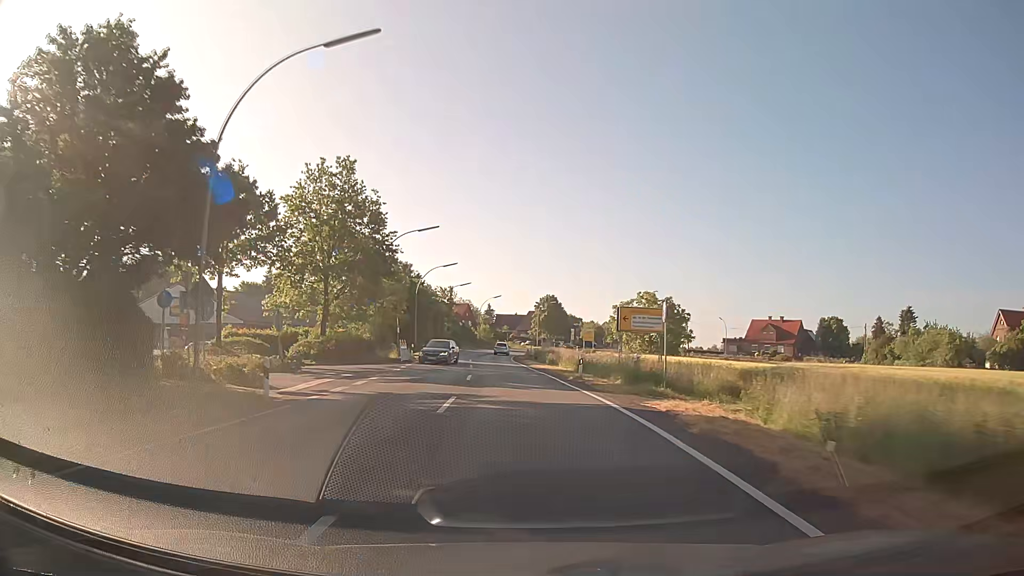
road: secondary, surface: asphalt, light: Day
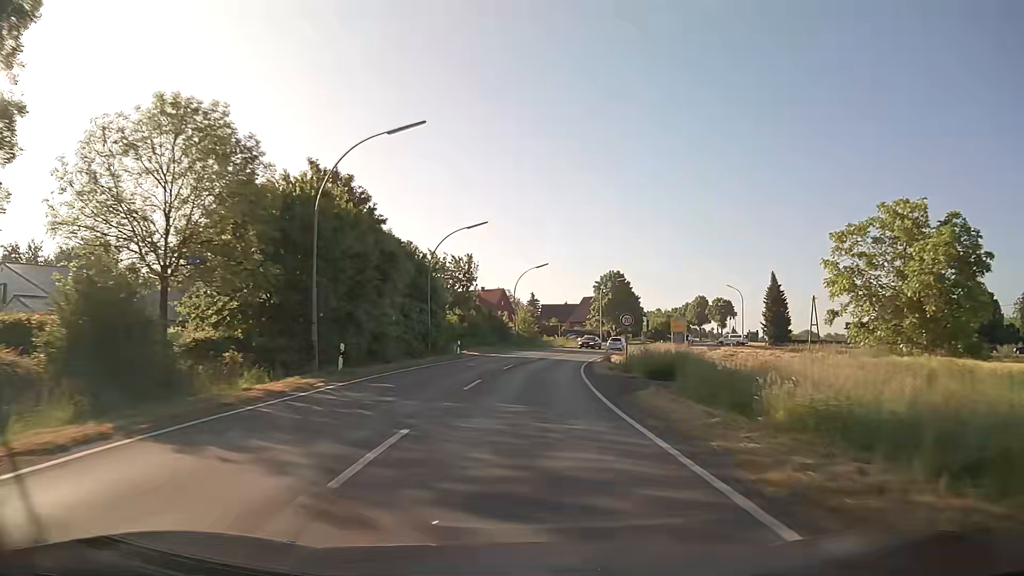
(-1.8, +43.5) m; -4°
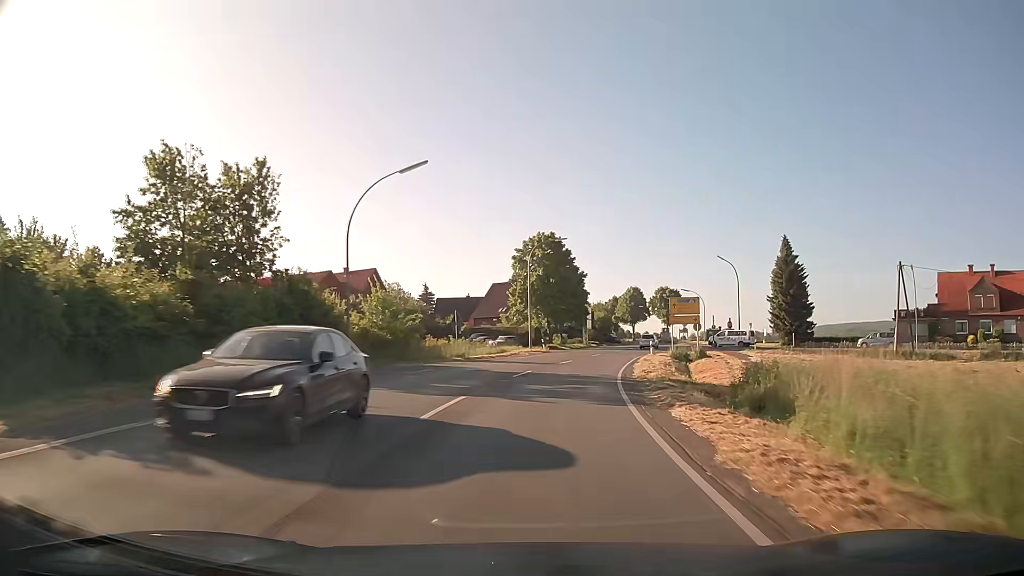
(+2.0, +43.5) m; +8°
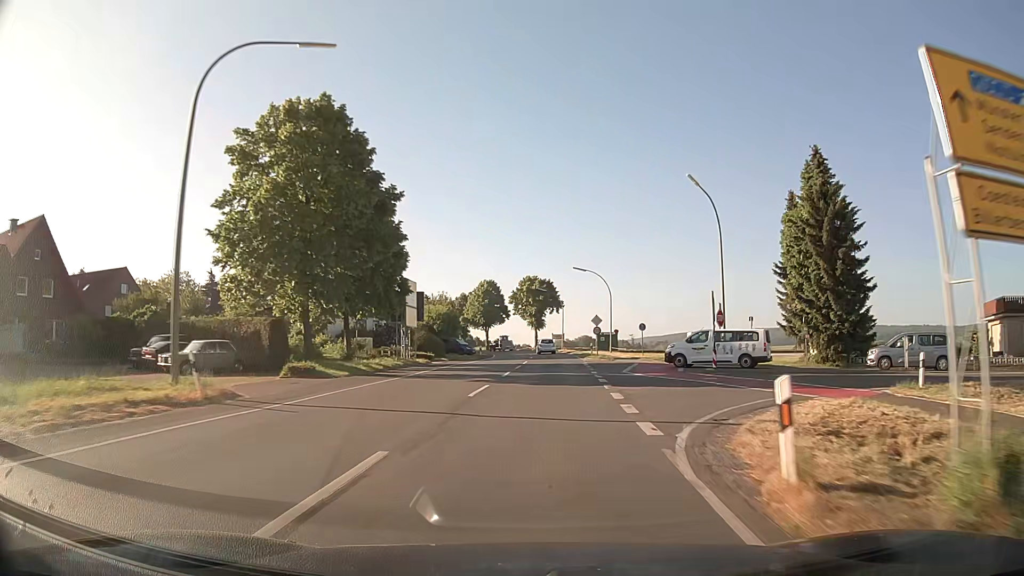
(+5.1, +43.1) m; +13°
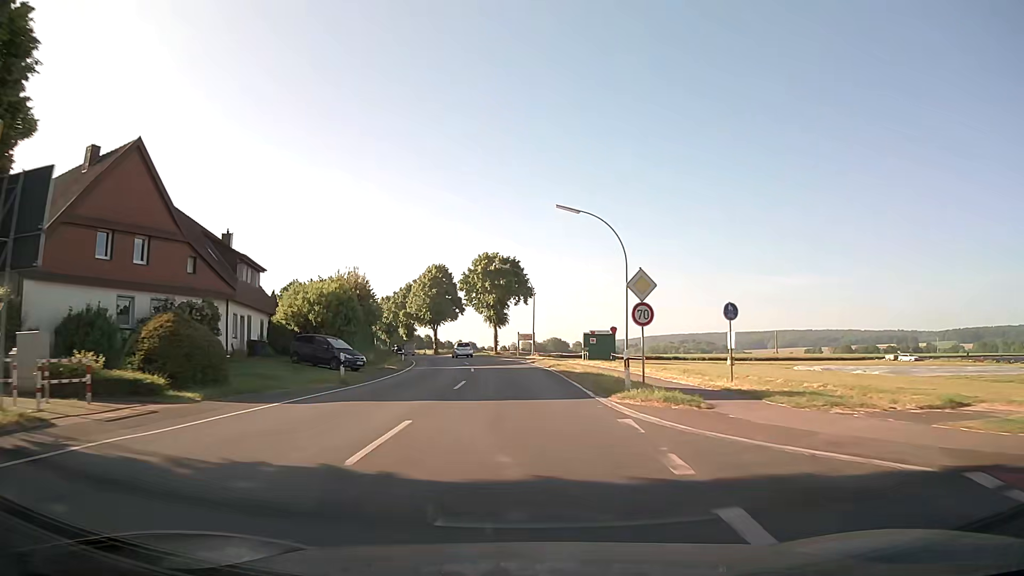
(+1.5, +32.6) m; +3°
(0, +10) (0, +20) (-1, +30) (-2, +40) (-3, +50) (-5, +60) (-7, +69) (-10, +79) (-12, +89) (-15, +98) m
